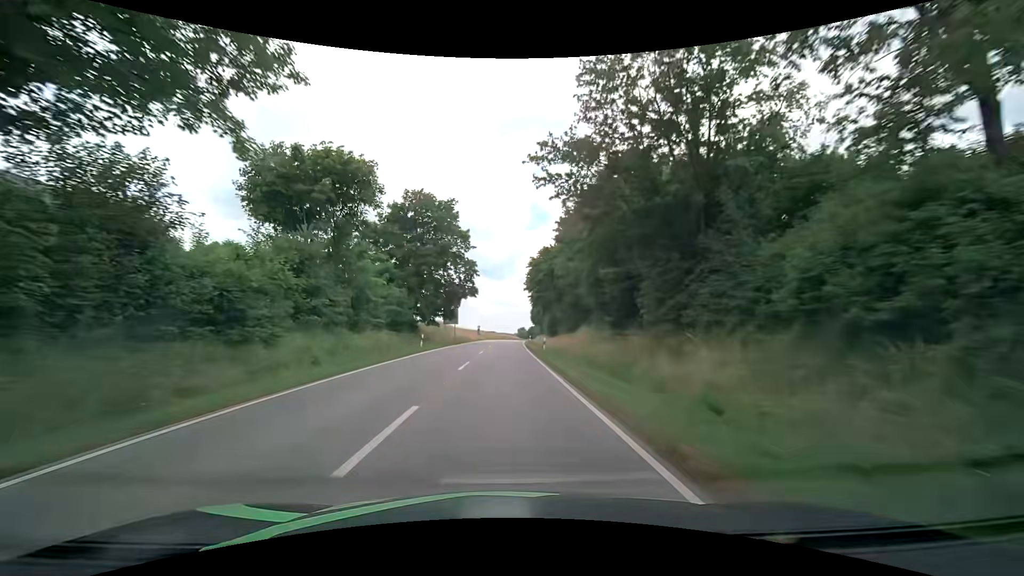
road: secondary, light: Day
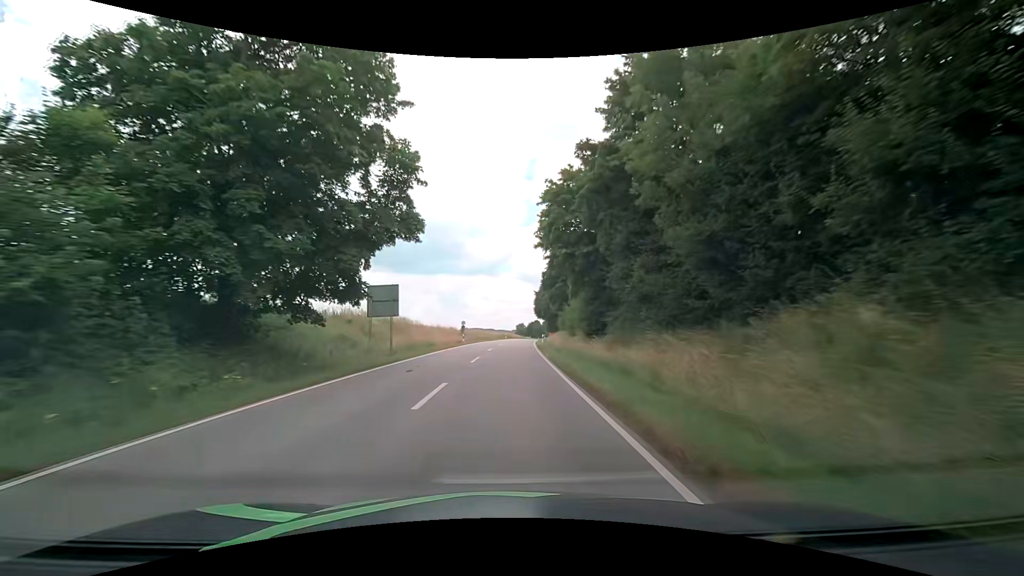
(0.0, +32.4) m; 0°
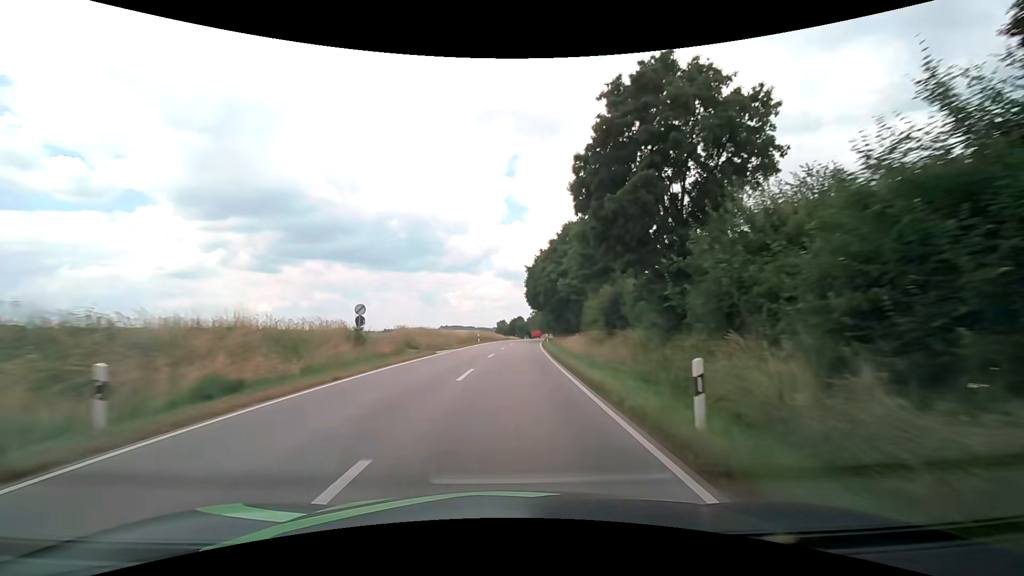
(+0.8, +43.3) m; +2°
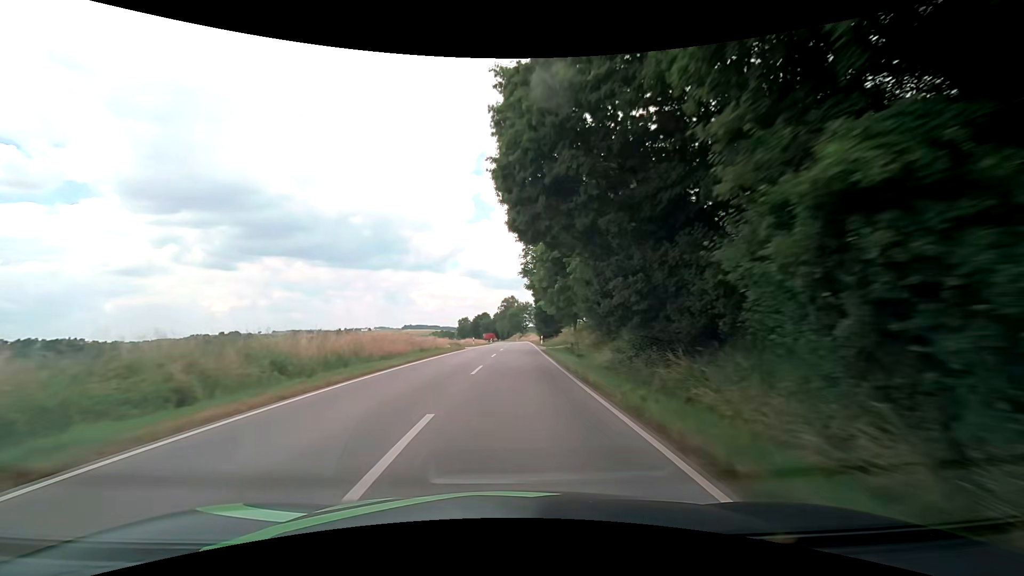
(+1.9, +57.4) m; +4°
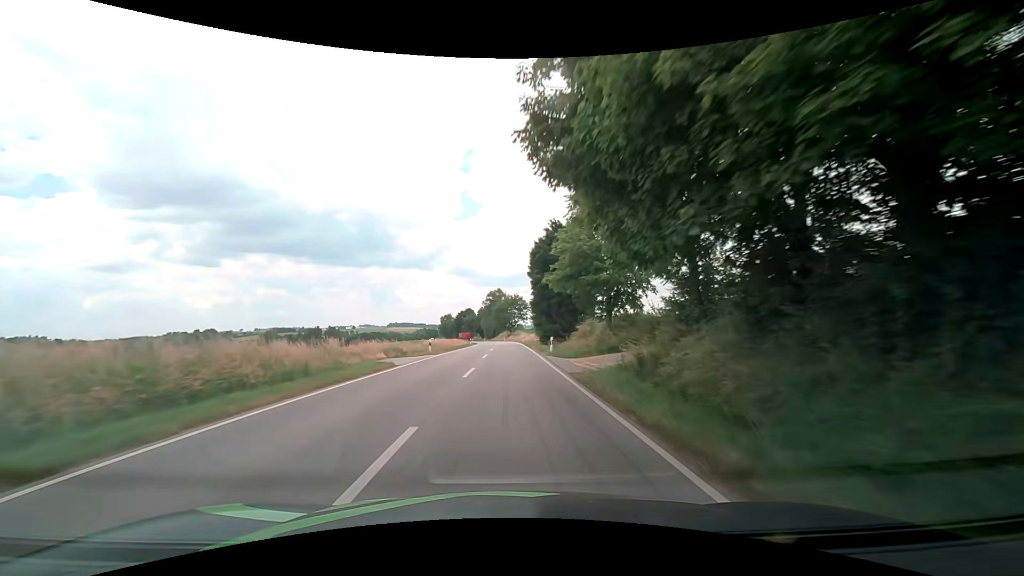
(+0.2, +25.2) m; +1°
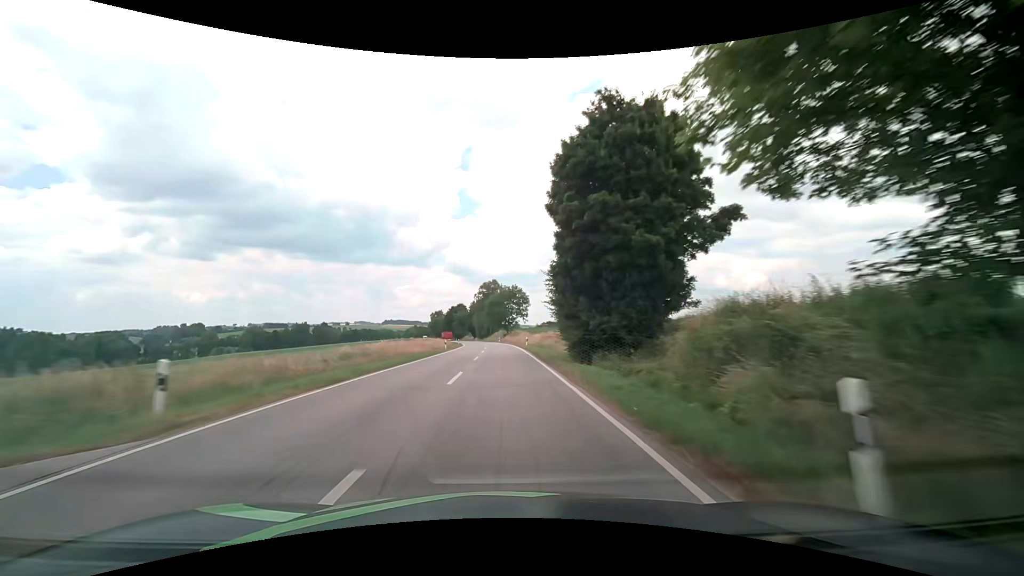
(+0.2, +26.3) m; +1°
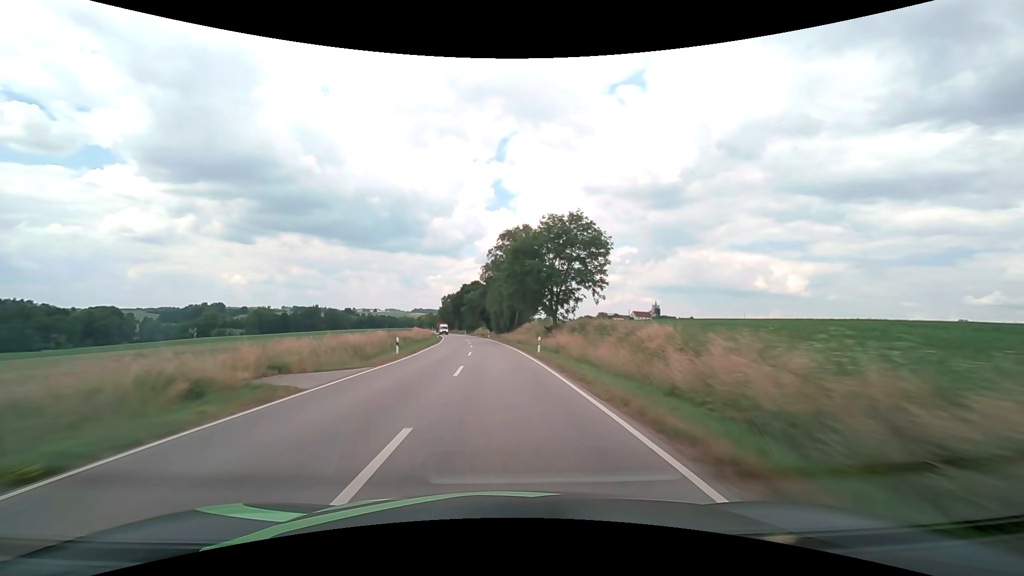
(-1.8, +70.5) m; -3°
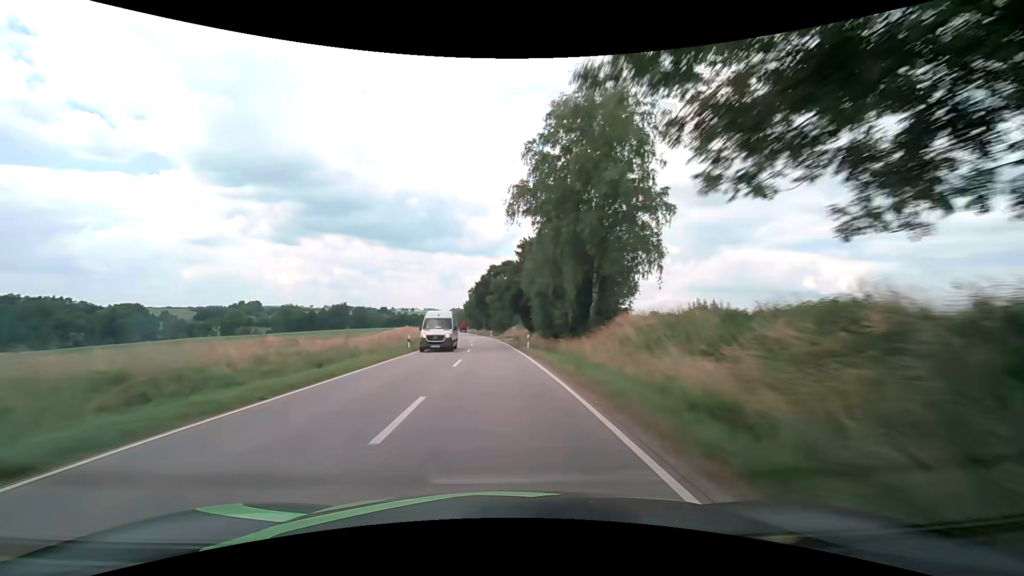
(-1.6, +45.1) m; -4°
(0, +10) (0, +20) (-1, +30) (-1, +40) (-2, +50) (-3, +60) (-4, +70) (-5, +80) (-6, +90) (-7, +100) m
